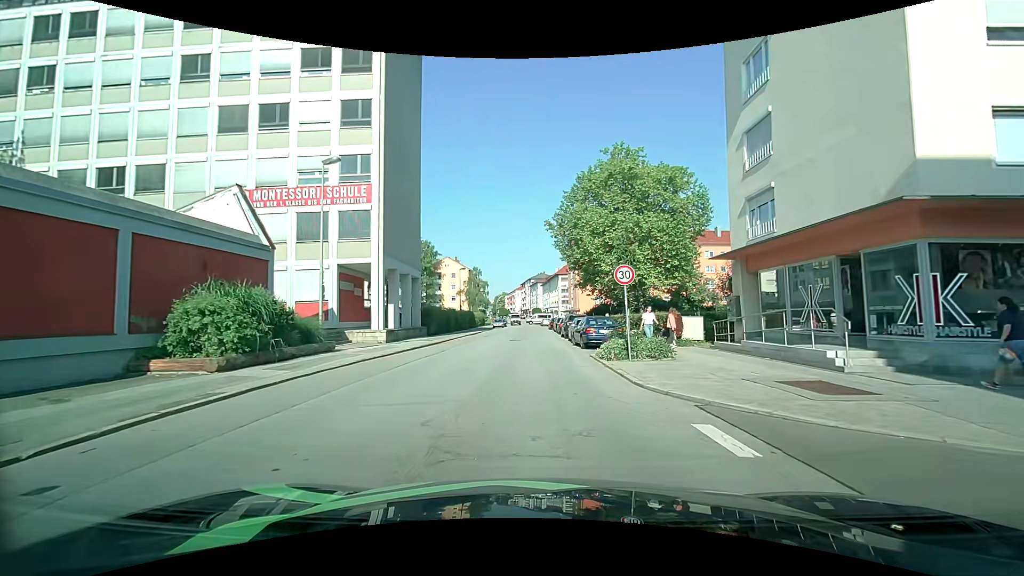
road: tertiary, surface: asphalt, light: Day
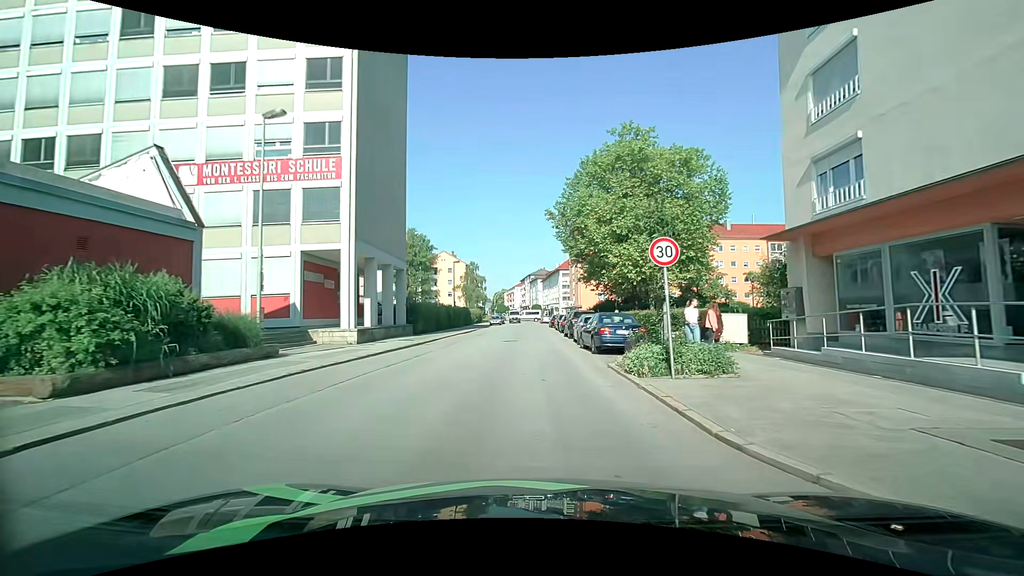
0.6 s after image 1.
(0.0, +4.7) m; 0°
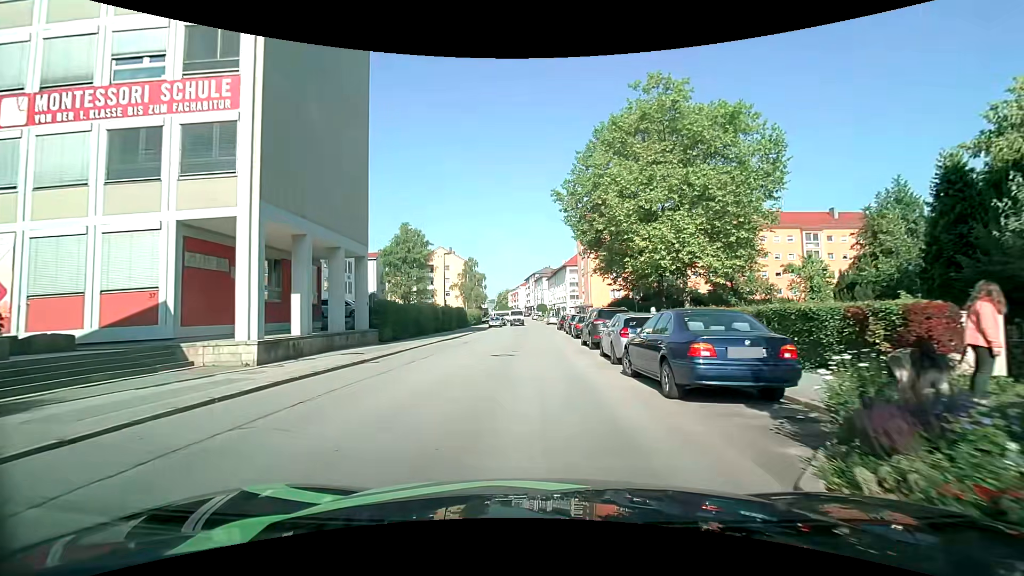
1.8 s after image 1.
(0.0, +9.3) m; 0°
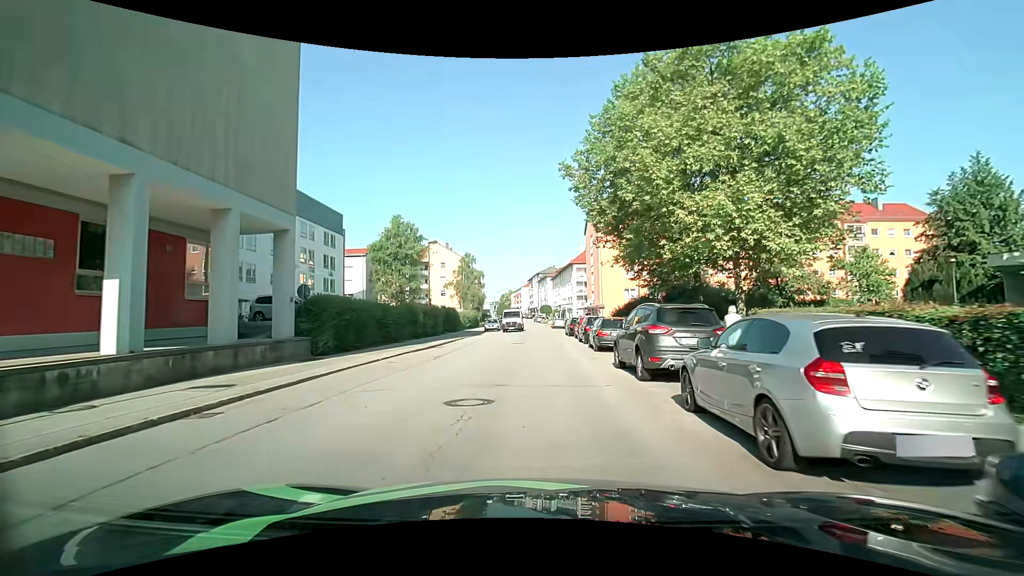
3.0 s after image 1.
(0.0, +9.1) m; 0°
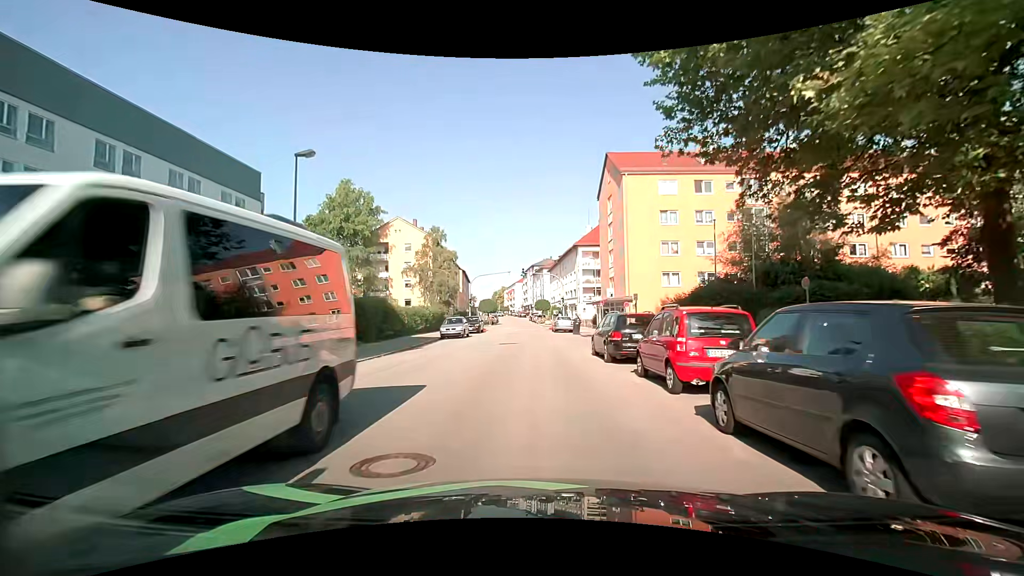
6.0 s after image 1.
(-0.1, +23.3) m; -1°
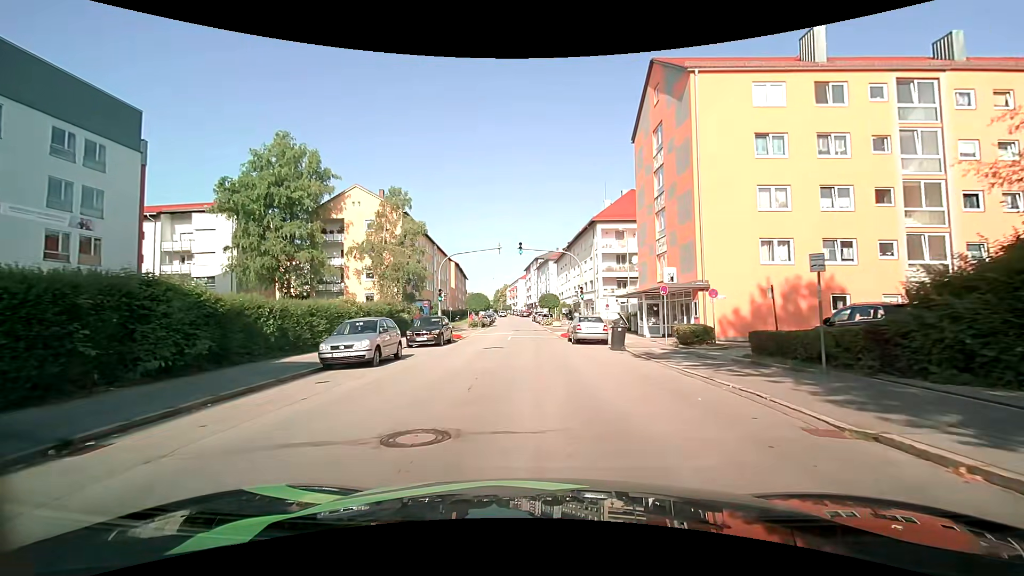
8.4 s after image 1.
(+0.3, +18.9) m; +1°
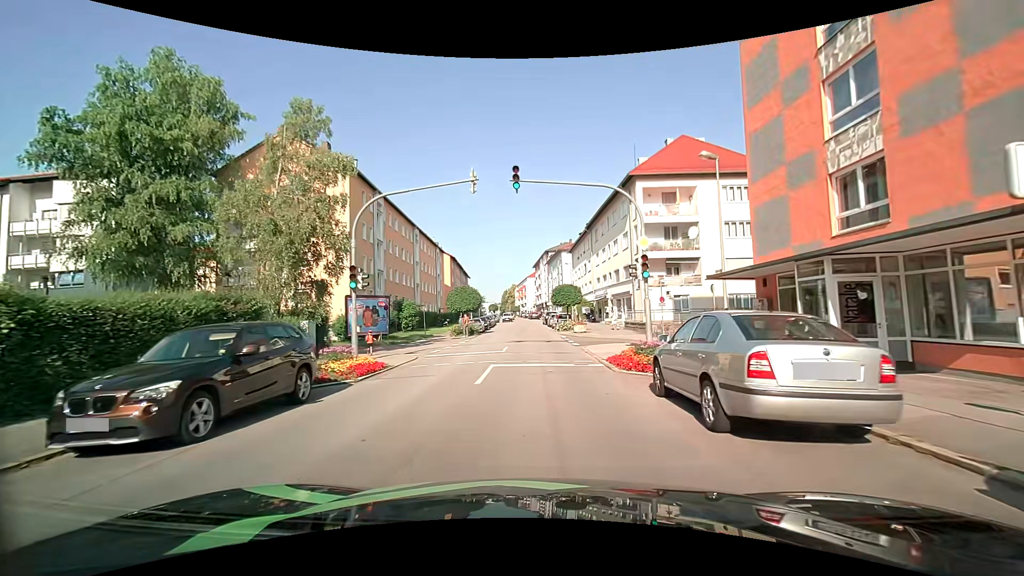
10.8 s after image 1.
(-0.3, +18.4) m; -2°
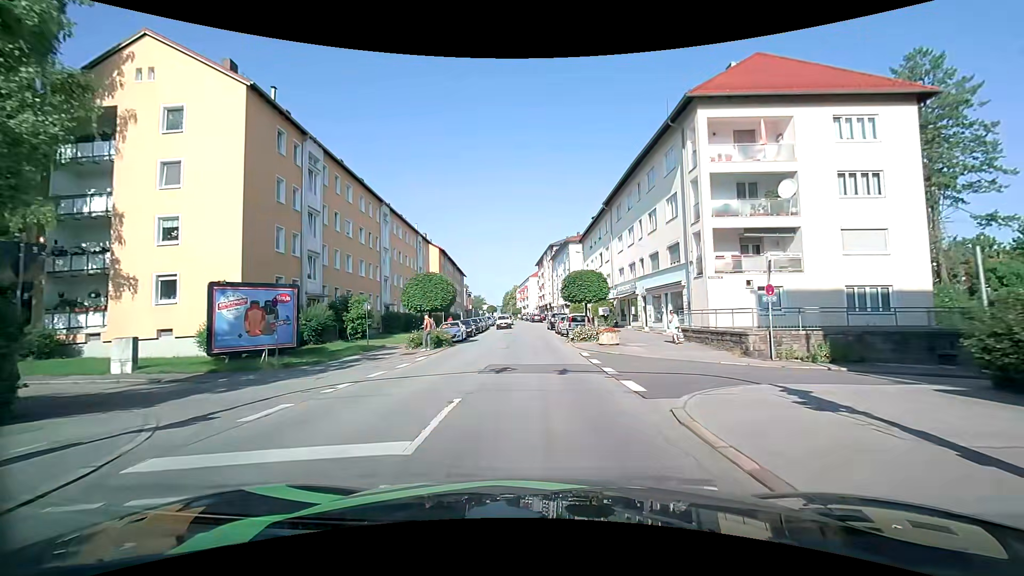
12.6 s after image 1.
(+0.1, +14.4) m; 0°
(0, +10) (0, +20) (0, +30) (-1, +40) (-1, +50) (-2, +60) (-2, +70) (-3, +80) (-3, +90) (-4, +100) m
